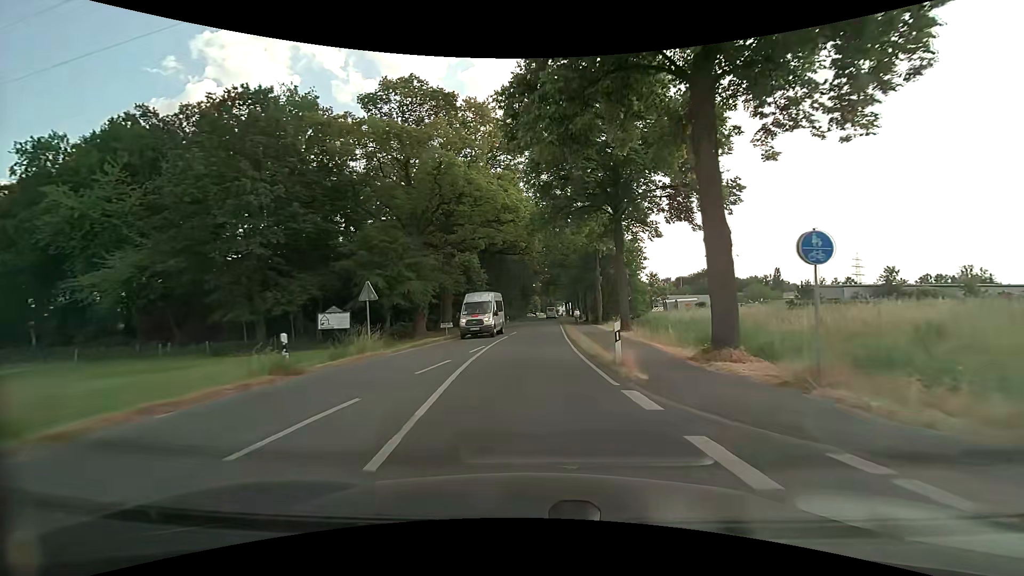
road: secondary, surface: asphalt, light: Day
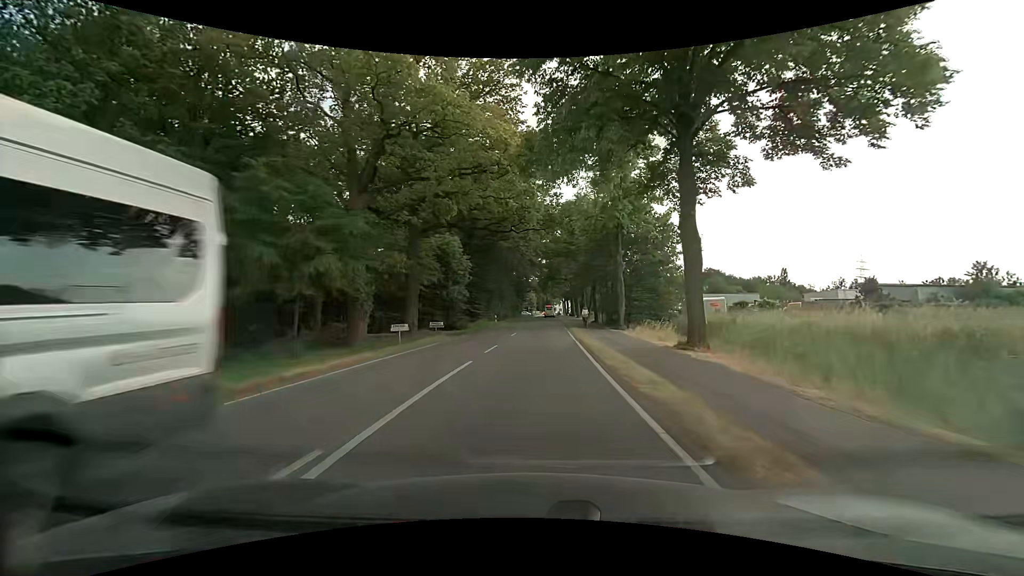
(0.0, +15.2) m; 0°
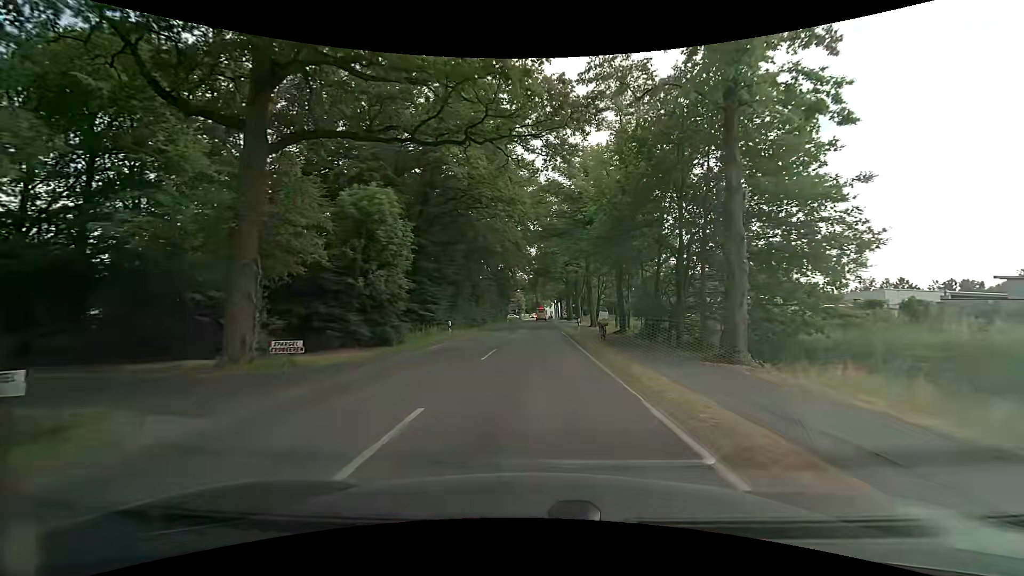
(+0.4, +23.3) m; +2°
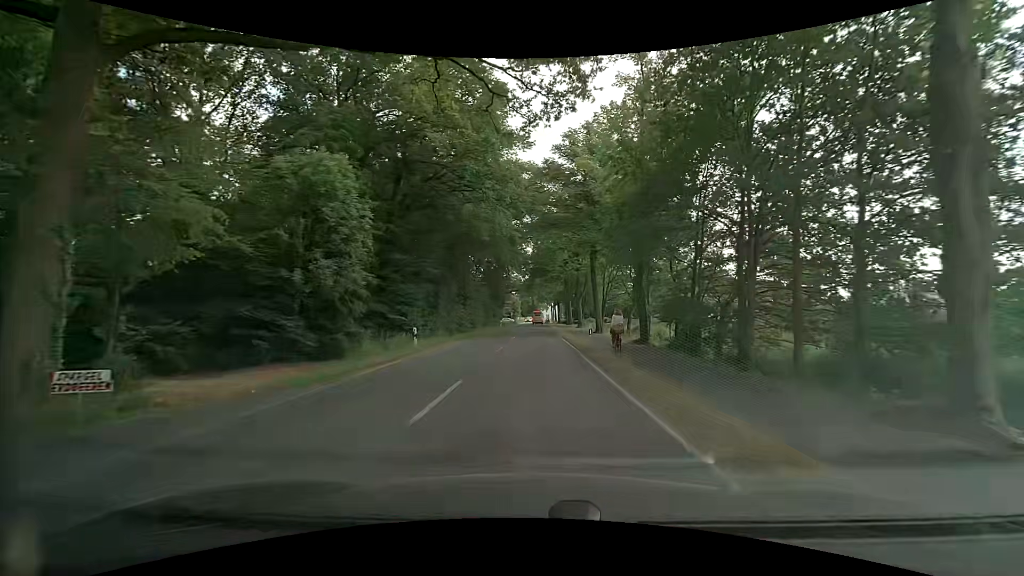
(0.0, +7.8) m; 0°
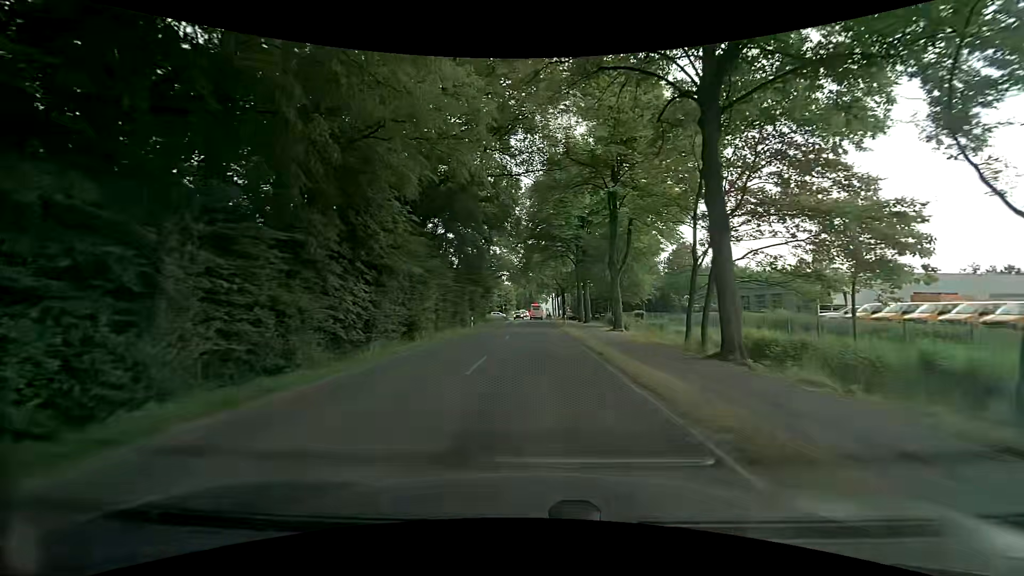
(-0.1, +31.3) m; +1°
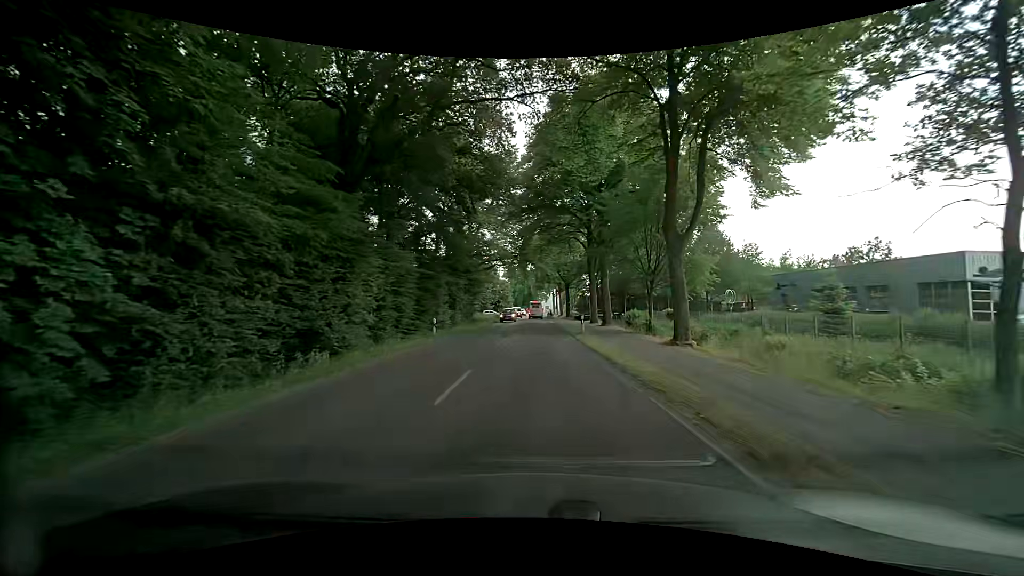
(-0.1, +15.0) m; -1°
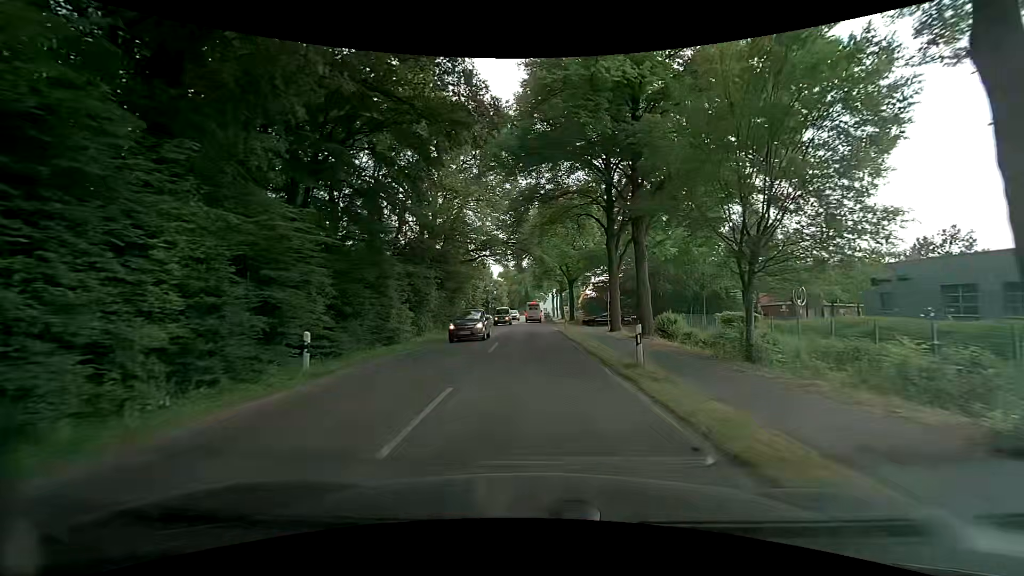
(+0.1, +14.2) m; +1°
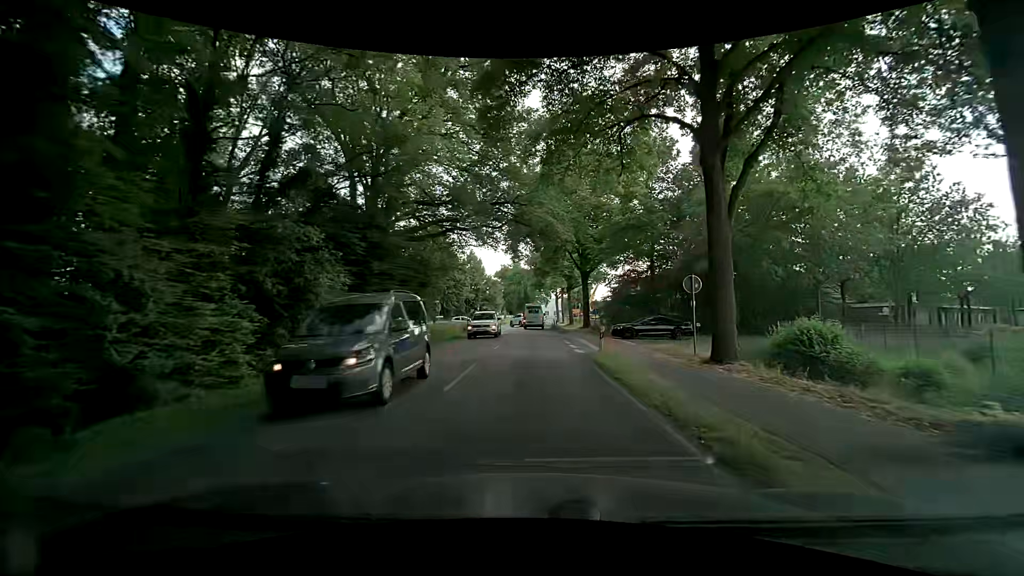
(-0.2, +19.7) m; -1°
(0, +10) (0, +20) (0, +30) (0, +40) (0, +50) (0, +60) (-7, +67) (-17, +67) (-27, +68) (-36, +72) m
